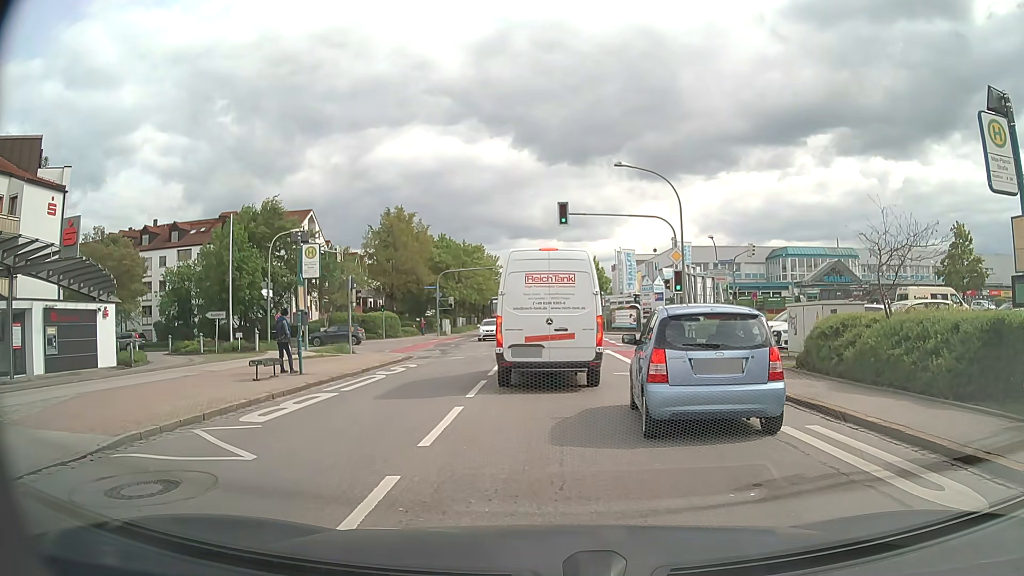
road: tertiary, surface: asphalt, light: Day
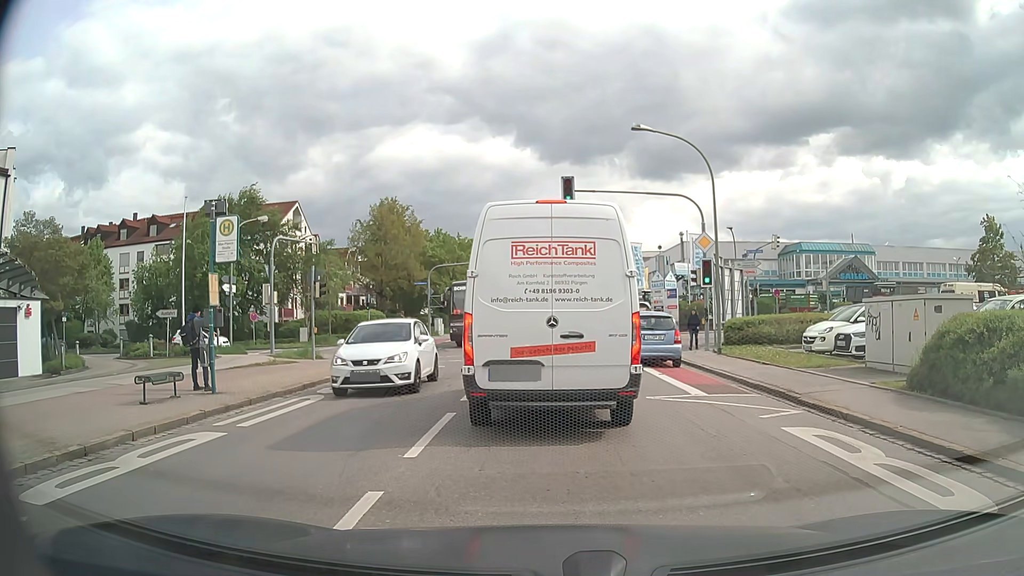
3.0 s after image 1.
(0.0, +5.1) m; -1°
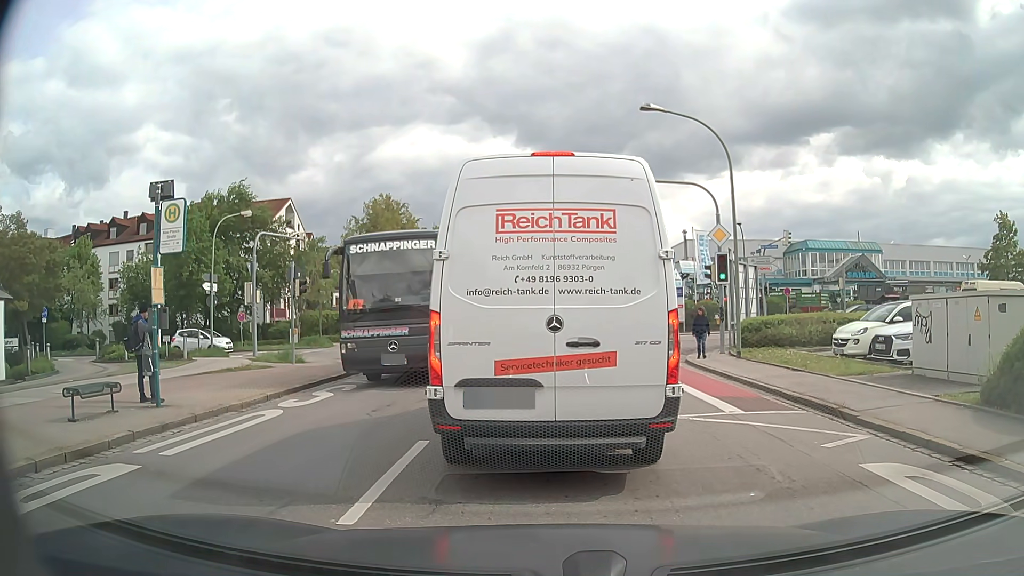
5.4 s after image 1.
(0.0, +2.1) m; 0°
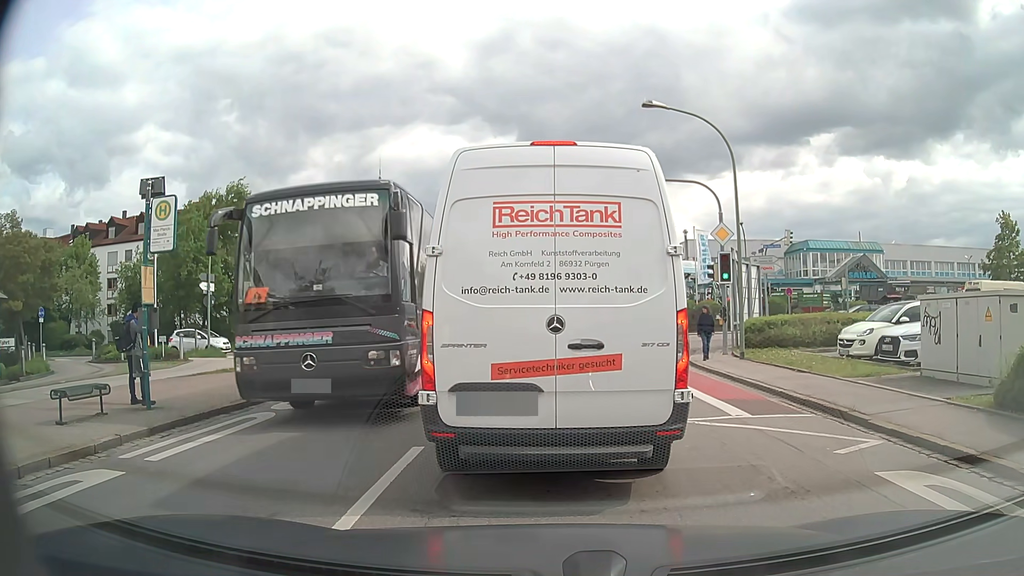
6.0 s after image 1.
(0.0, +0.3) m; 0°
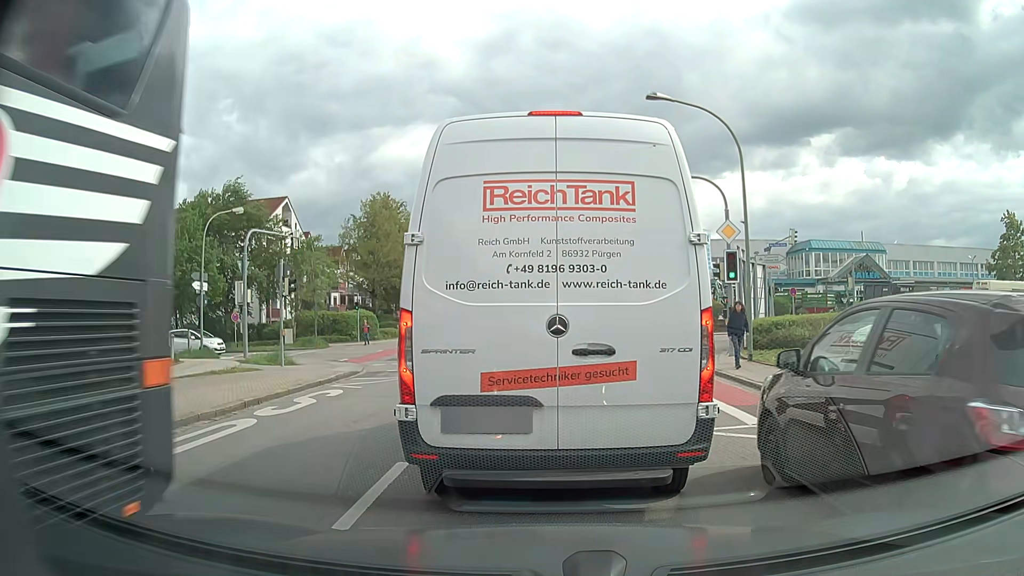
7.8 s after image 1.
(0.0, +0.7) m; 0°
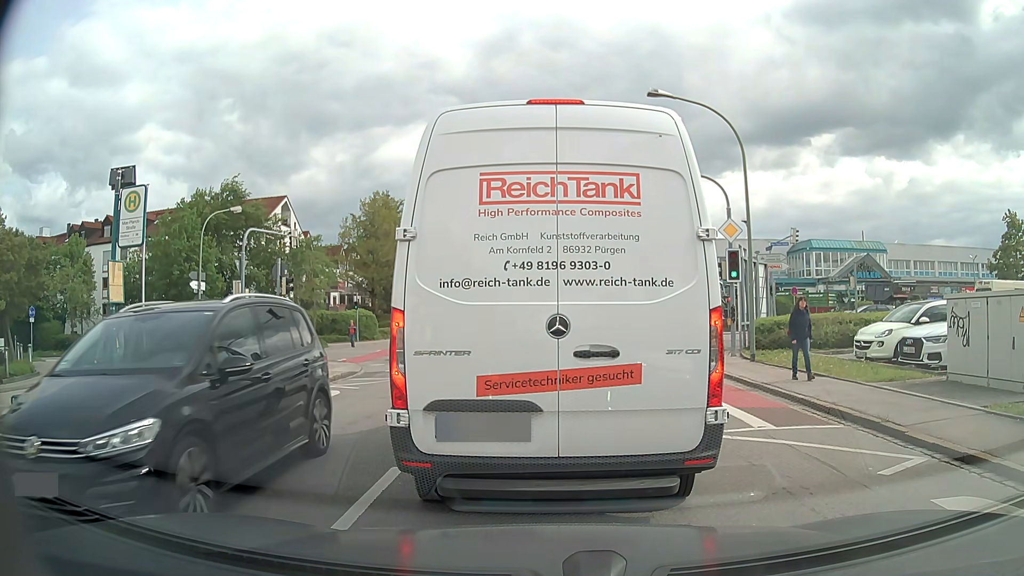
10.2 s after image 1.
(0.0, +0.3) m; 0°
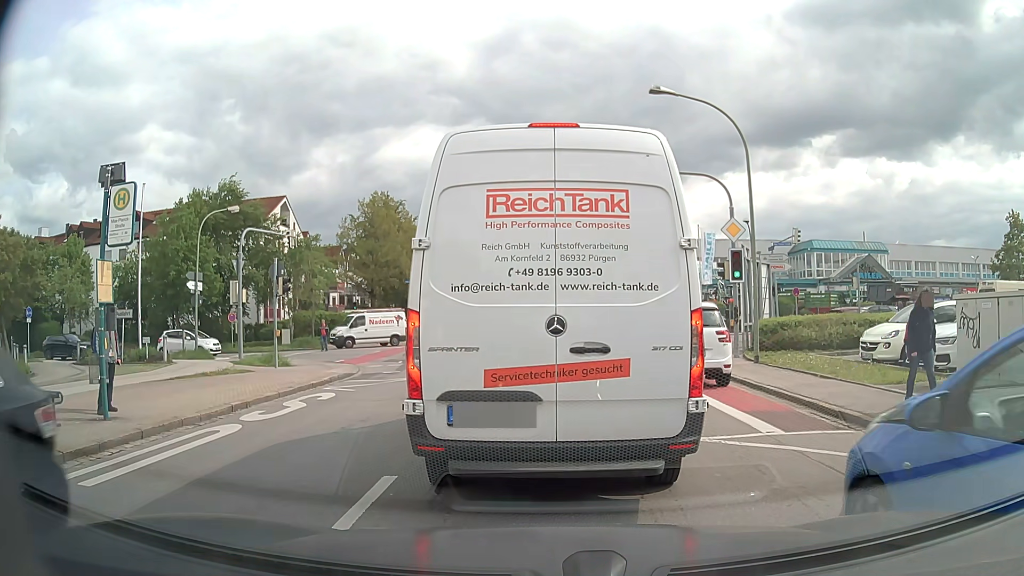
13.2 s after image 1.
(0.0, +0.3) m; 0°
